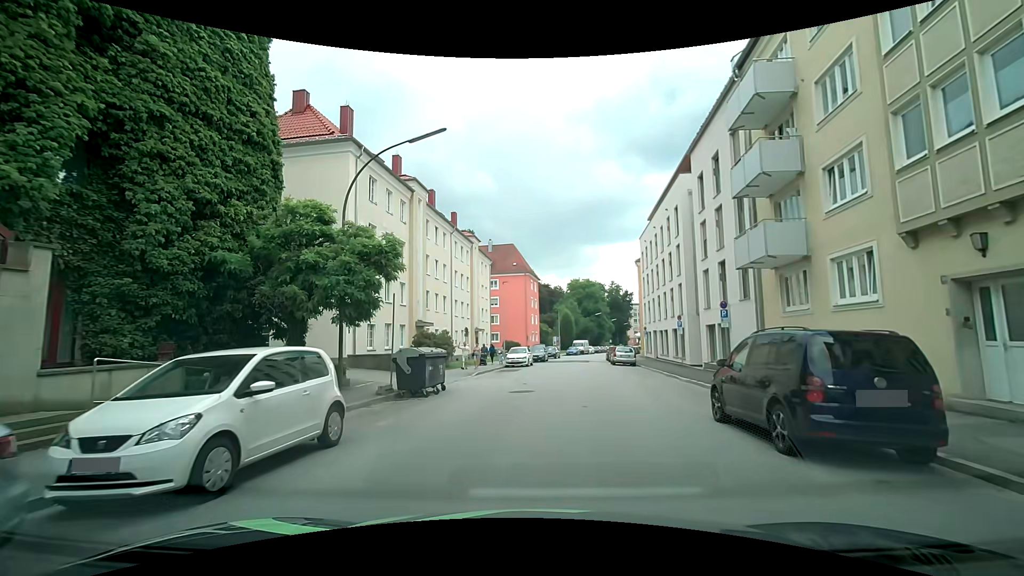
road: tertiary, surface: asphalt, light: Day
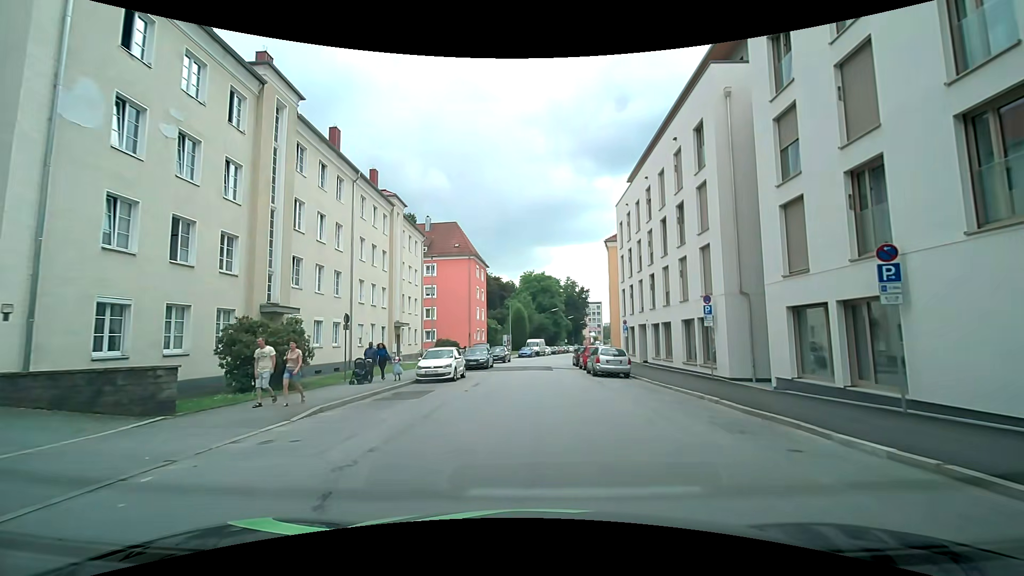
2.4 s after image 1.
(+1.1, +15.1) m; +6°
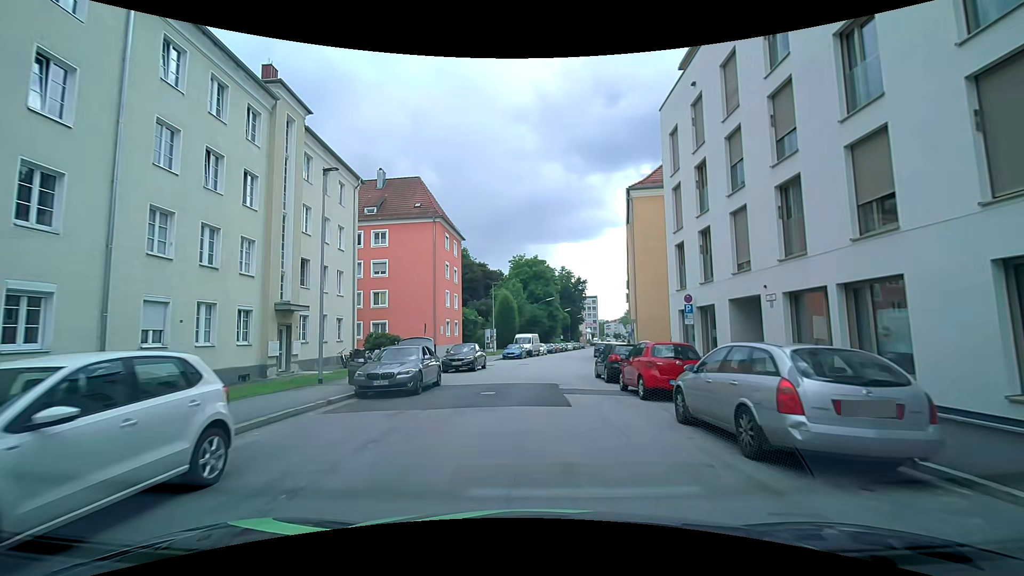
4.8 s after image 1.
(+0.3, +18.3) m; +1°
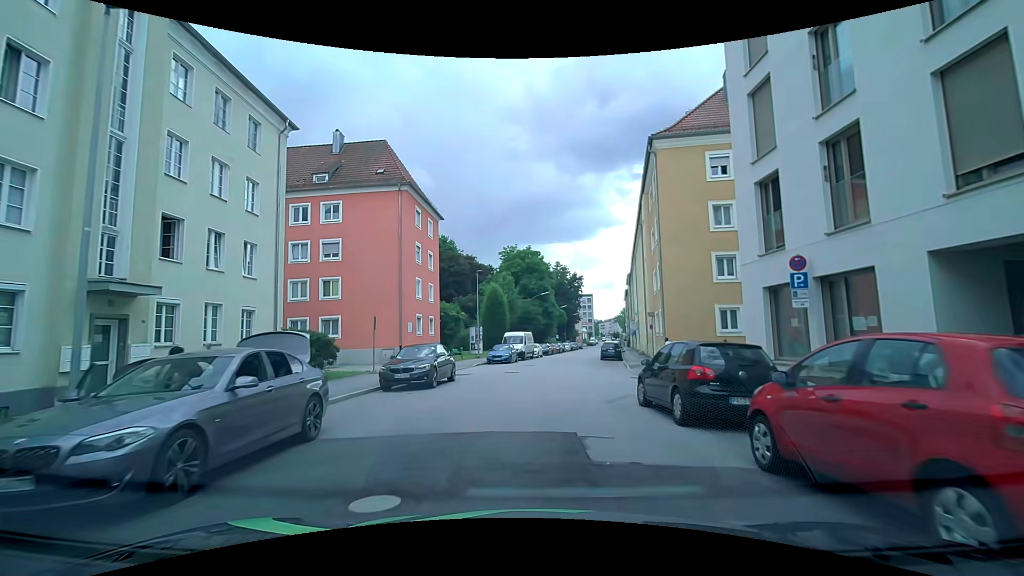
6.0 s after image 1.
(0.0, +9.7) m; +1°
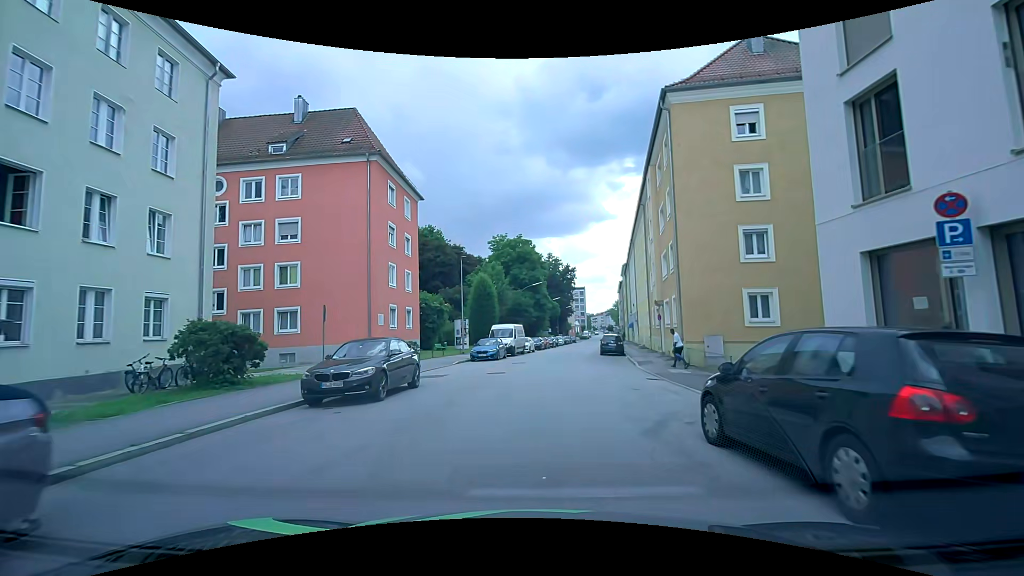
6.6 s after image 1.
(0.0, +4.9) m; 0°
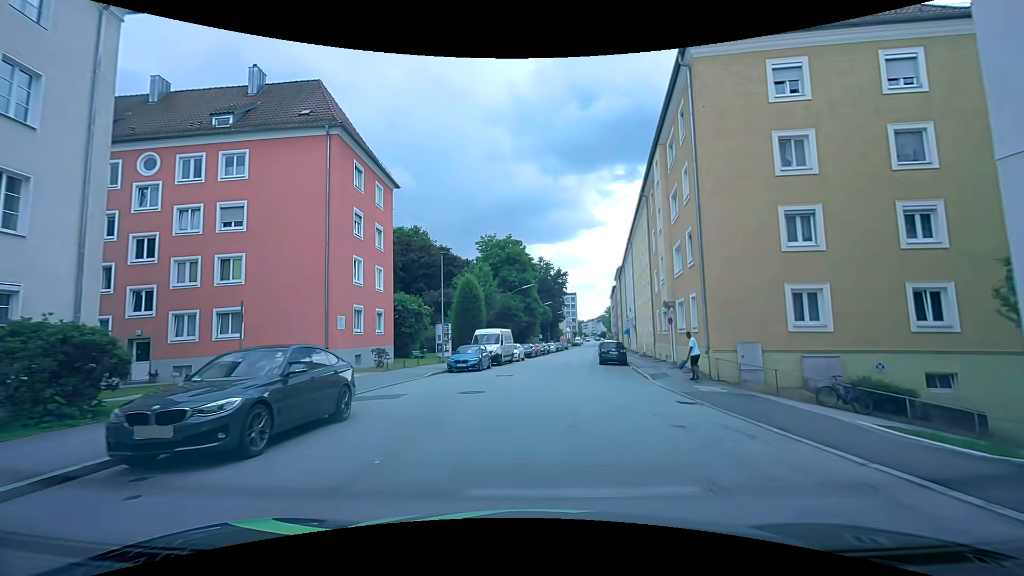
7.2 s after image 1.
(+0.1, +4.9) m; +3°
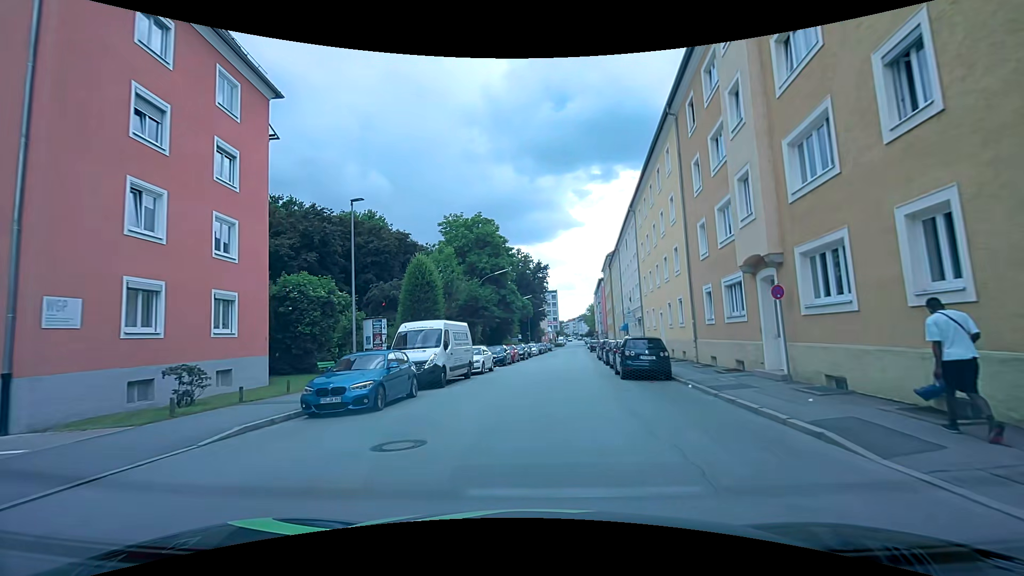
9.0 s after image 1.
(0.0, +14.3) m; +1°
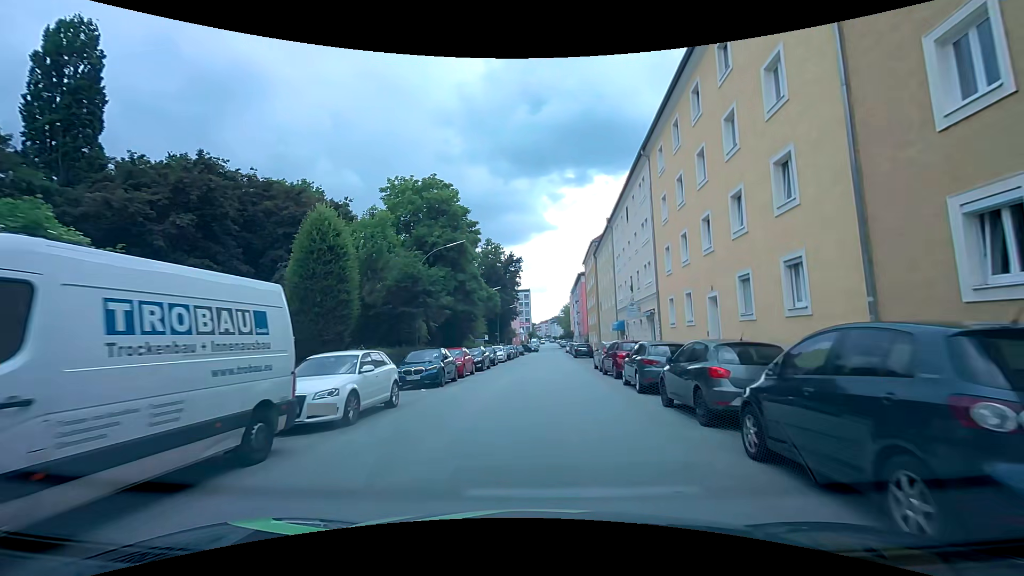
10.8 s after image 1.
(+0.4, +14.9) m; +3°
(0, +10) (+1, +20) (+1, +30) (+2, +40) (+3, +50) (+3, +60) (+4, +70) (+5, +80) (+5, +90) (+6, +100) m
